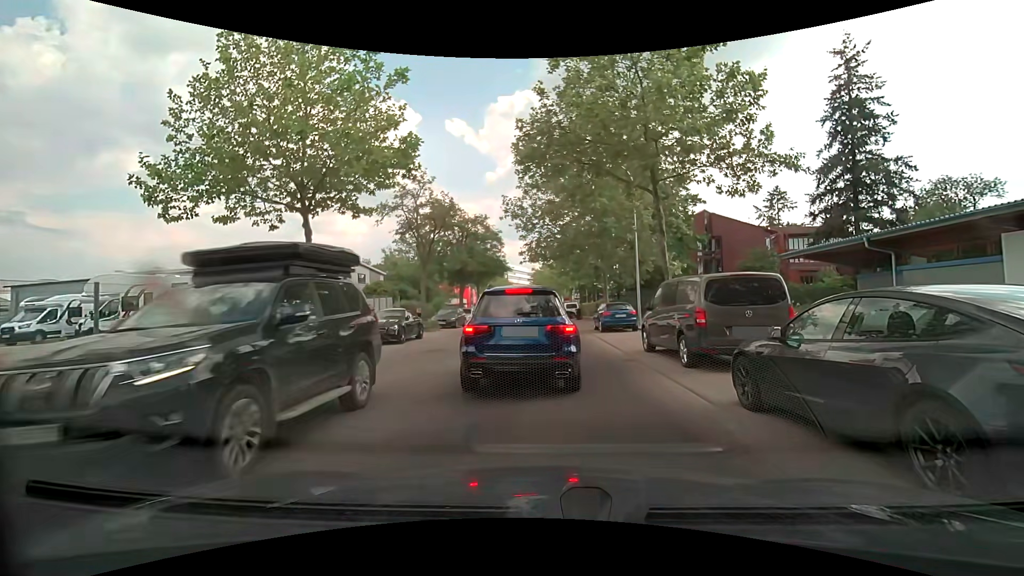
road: unclassified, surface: asphalt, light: Day
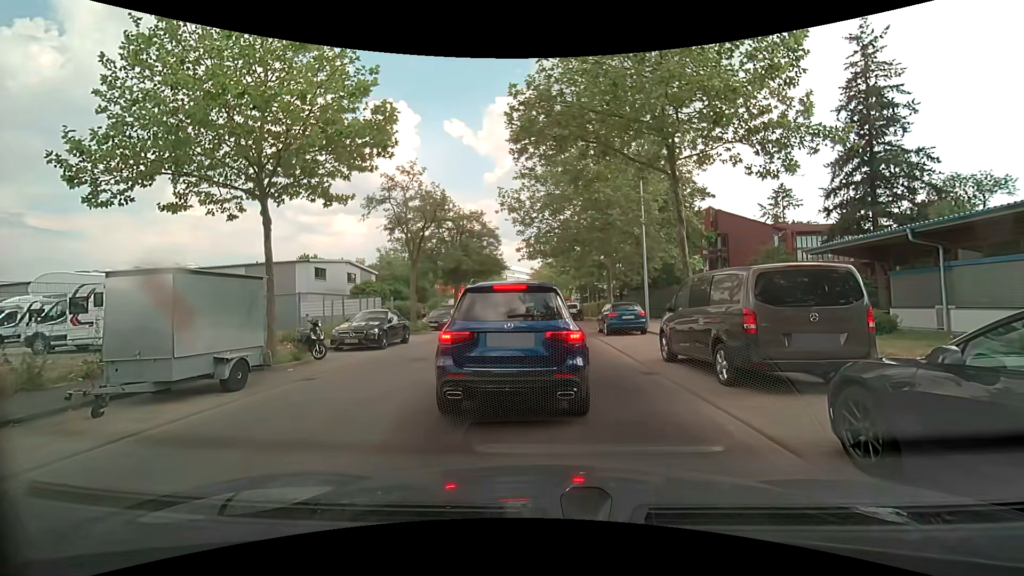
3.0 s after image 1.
(0.0, +2.2) m; 0°
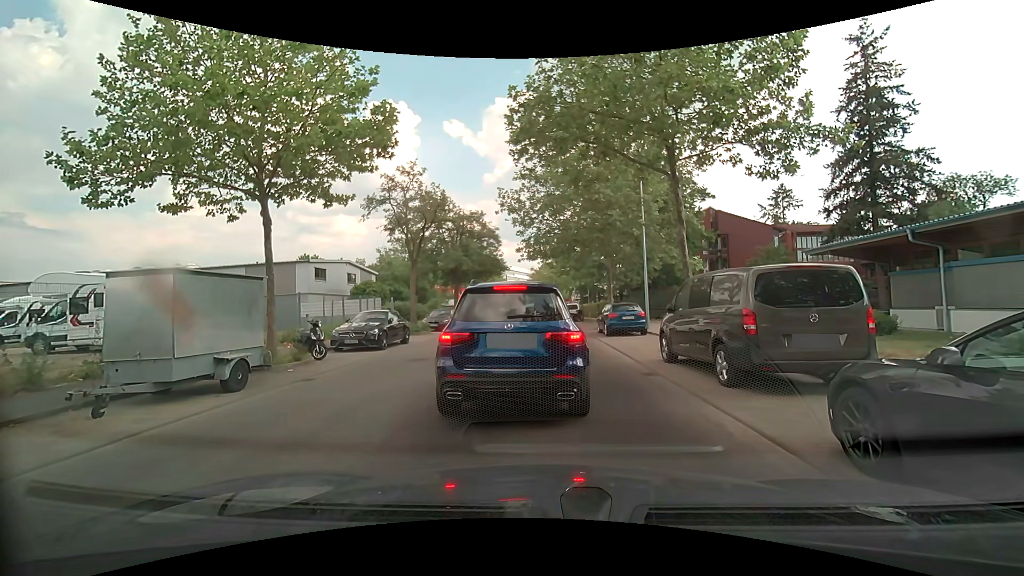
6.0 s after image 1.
(0.0, +0.1) m; 0°
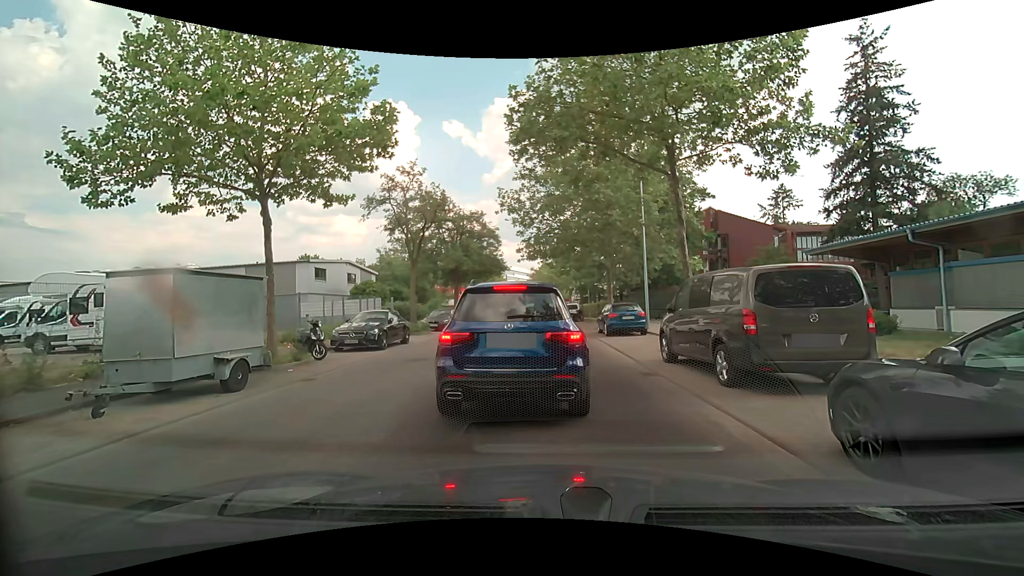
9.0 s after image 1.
(0.0, 0.0) m; 0°
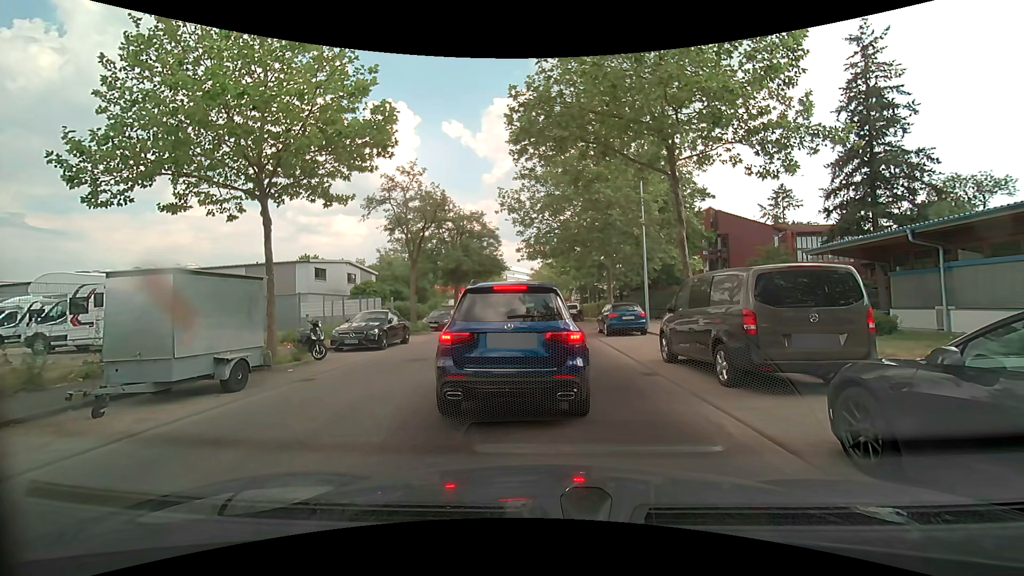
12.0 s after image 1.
(0.0, 0.0) m; 0°
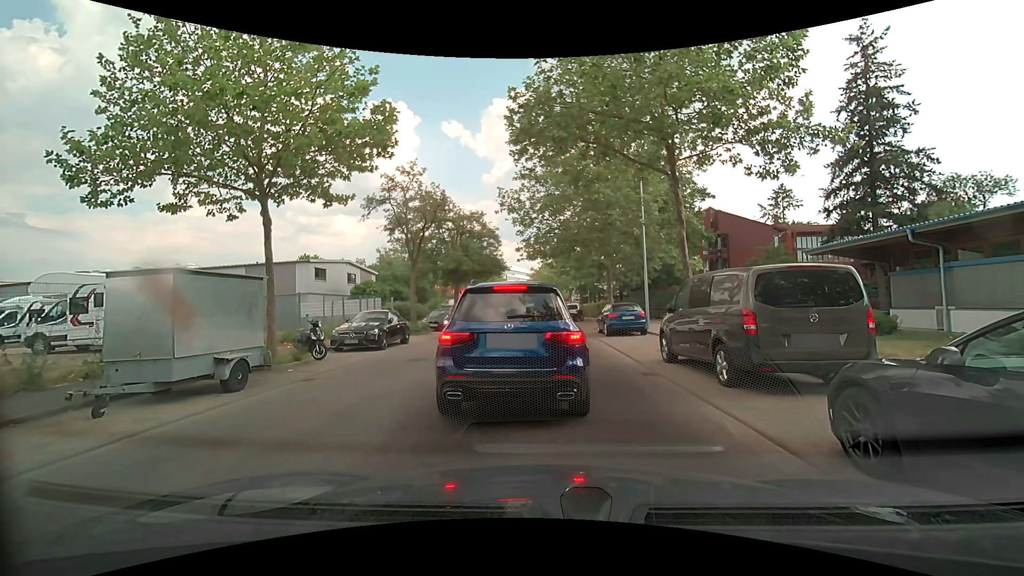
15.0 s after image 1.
(0.0, 0.0) m; 0°
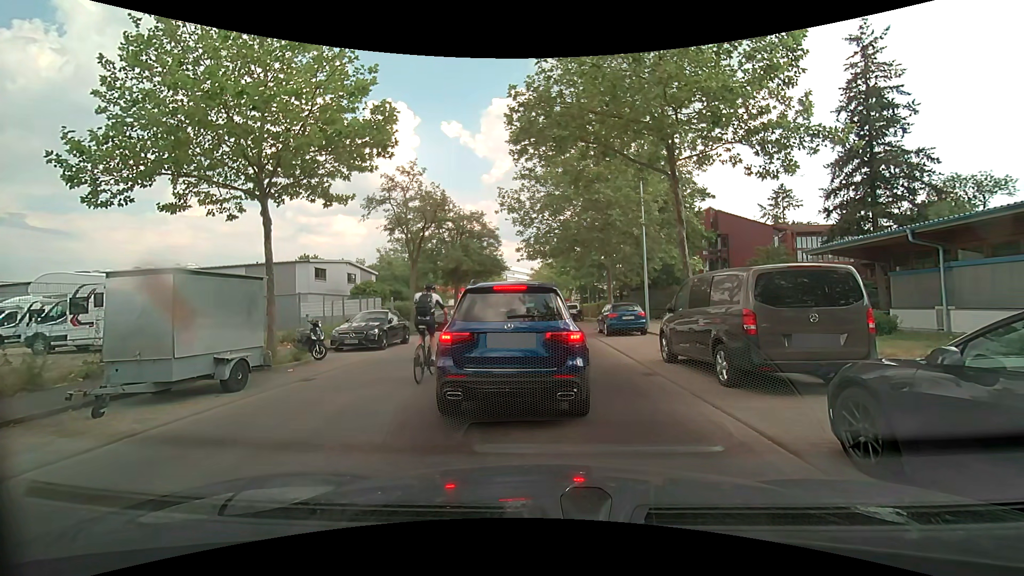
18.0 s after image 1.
(0.0, 0.0) m; 0°
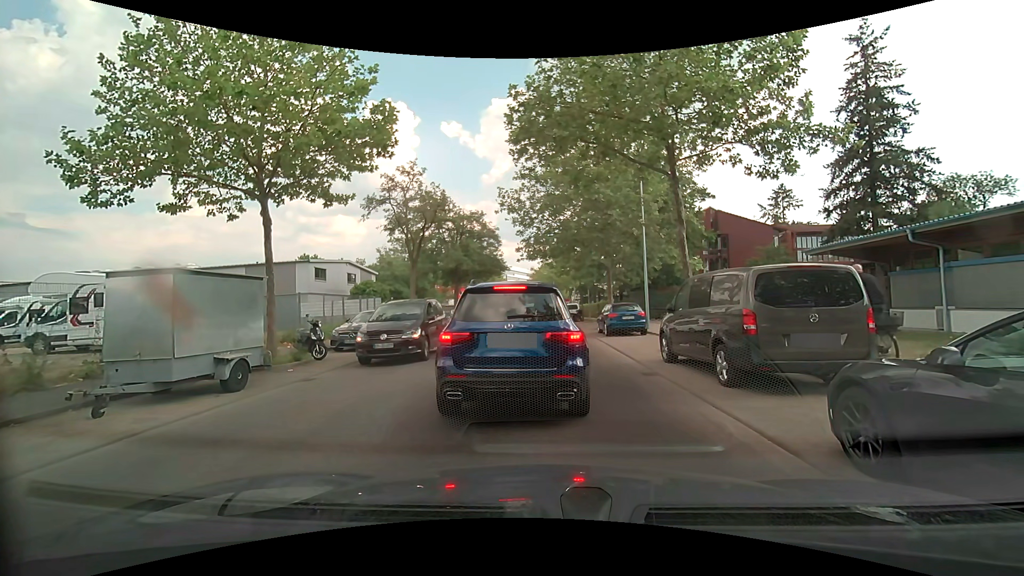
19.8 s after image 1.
(0.0, 0.0) m; 0°
